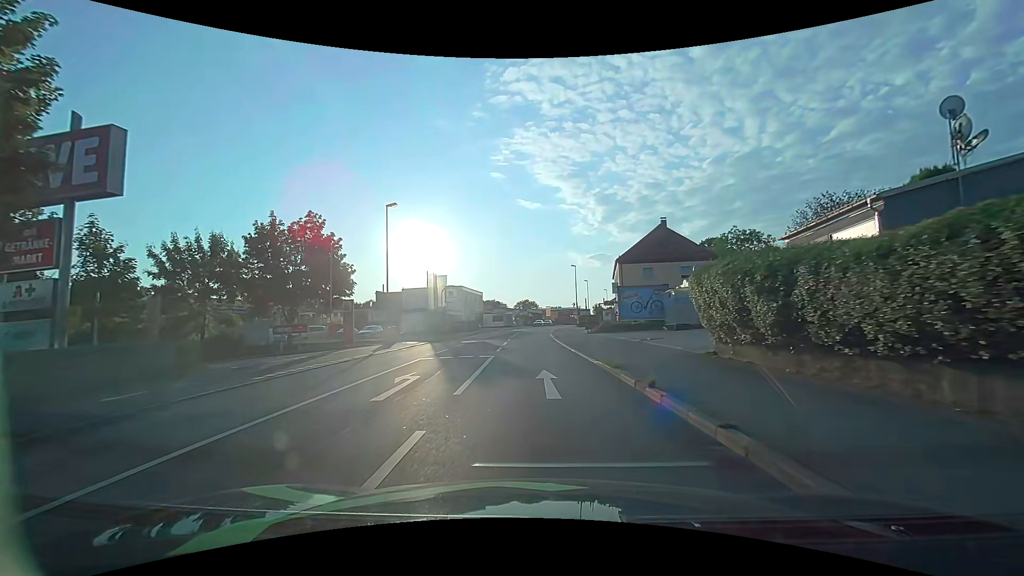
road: tertiary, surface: asphalt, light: Day
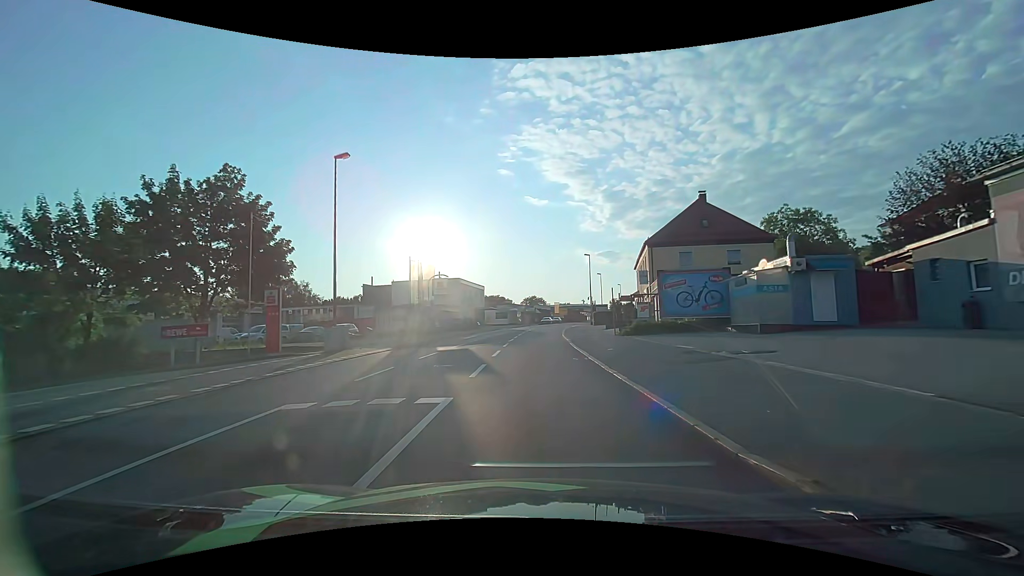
(0.0, +10.8) m; 0°
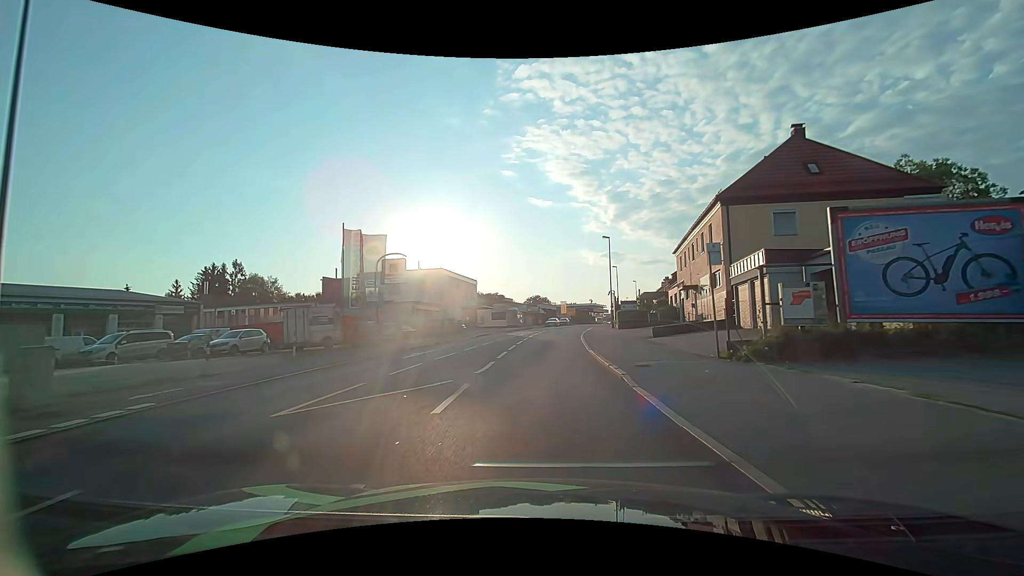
(-0.1, +16.5) m; 0°
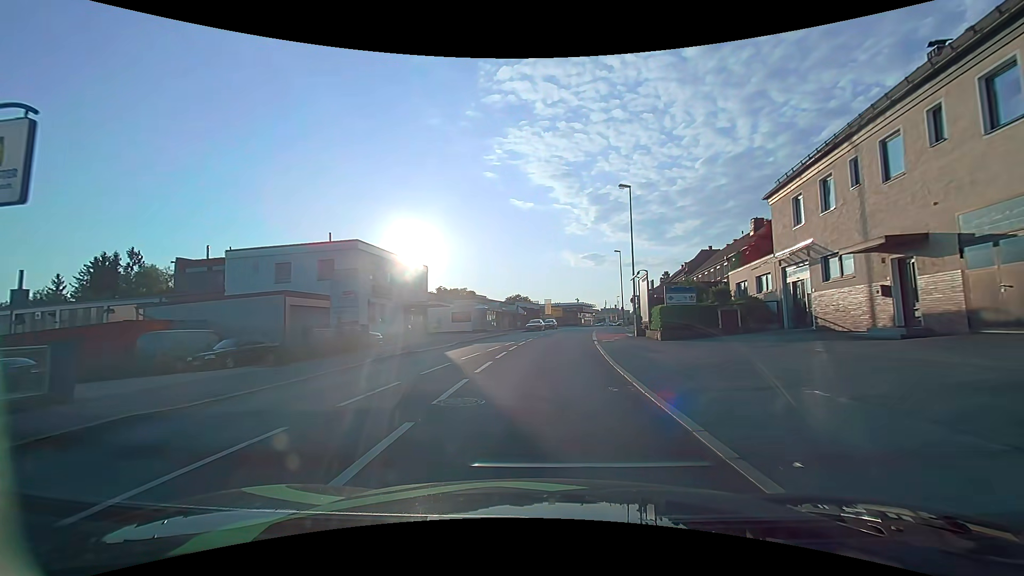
(+0.2, +22.4) m; +2°
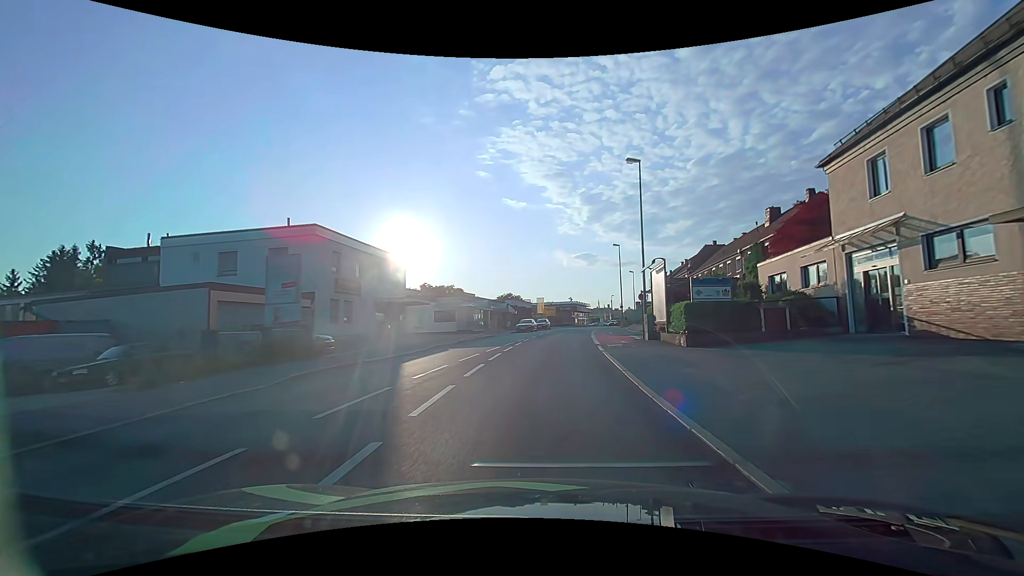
(0.0, +5.6) m; +1°
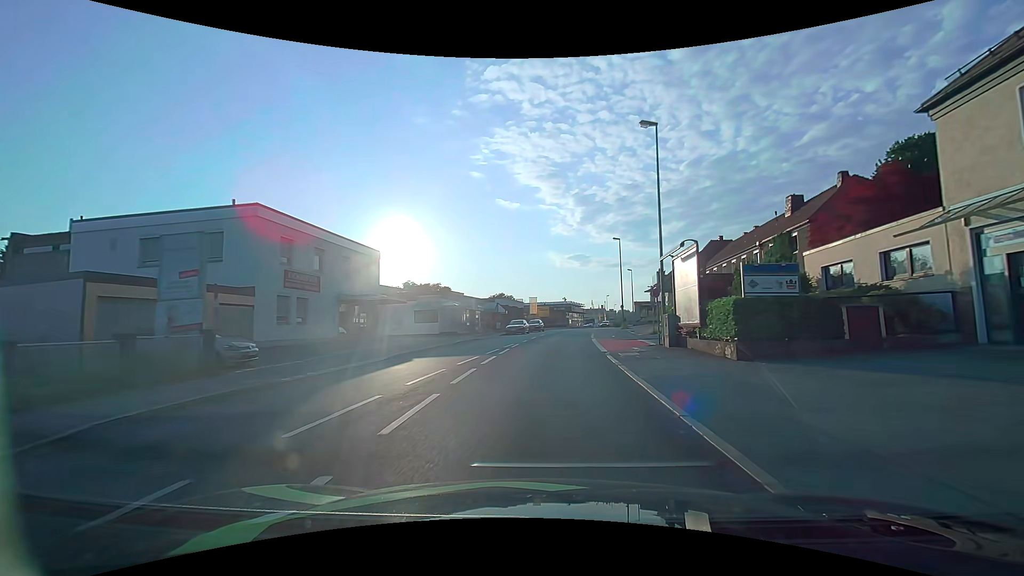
(0.0, +5.6) m; +1°
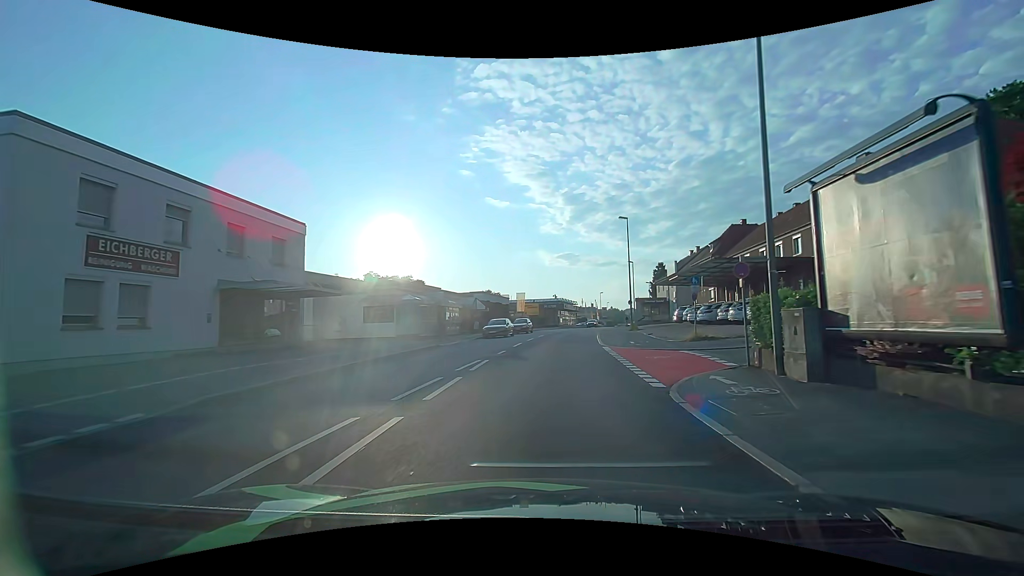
(+0.1, +11.3) m; +1°
